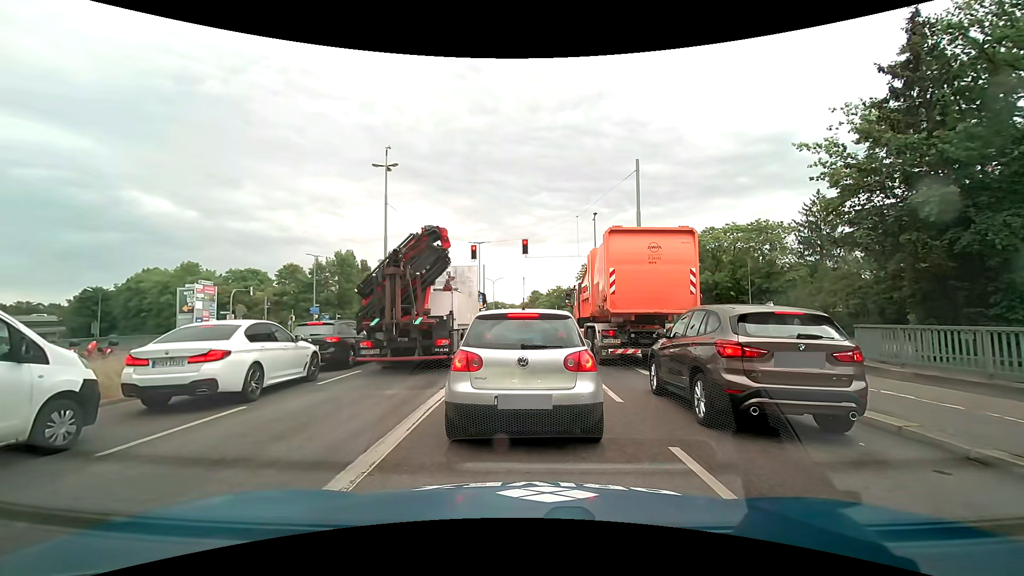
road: primary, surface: asphalt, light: Day
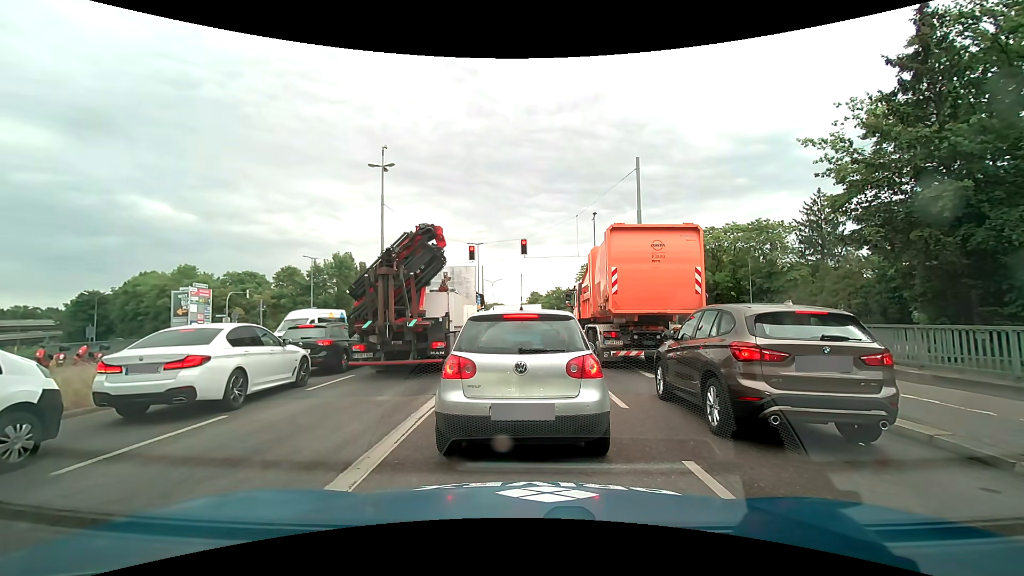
(0.0, +0.5) m; 0°
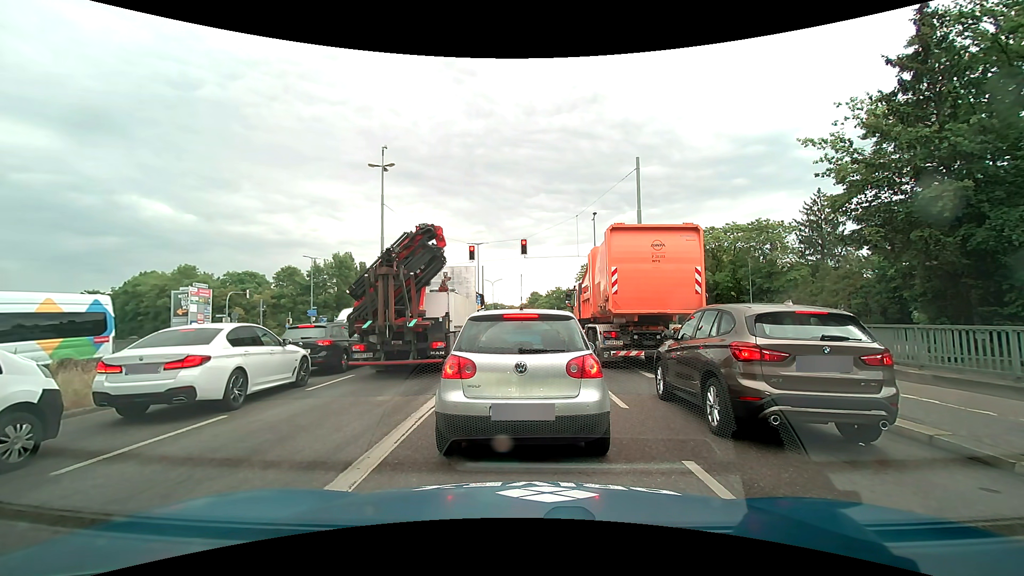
(0.0, 0.0) m; 0°
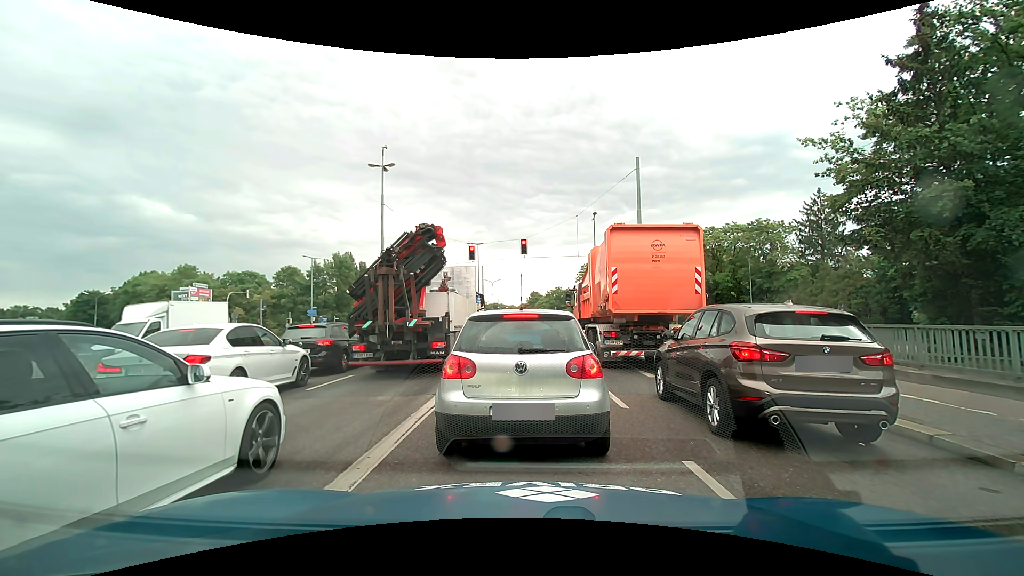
(0.0, 0.0) m; 0°
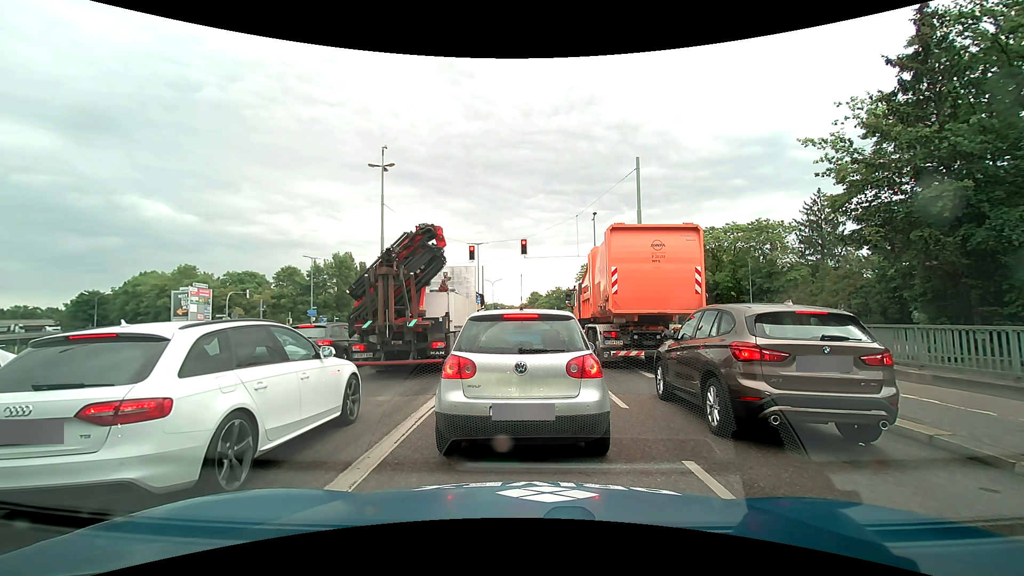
(0.0, 0.0) m; 0°
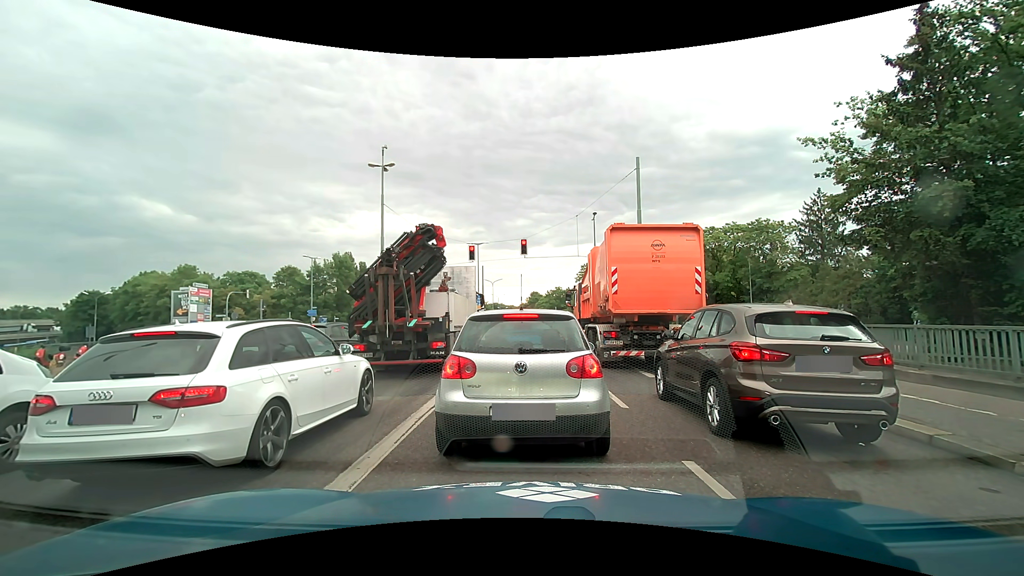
(0.0, 0.0) m; 0°
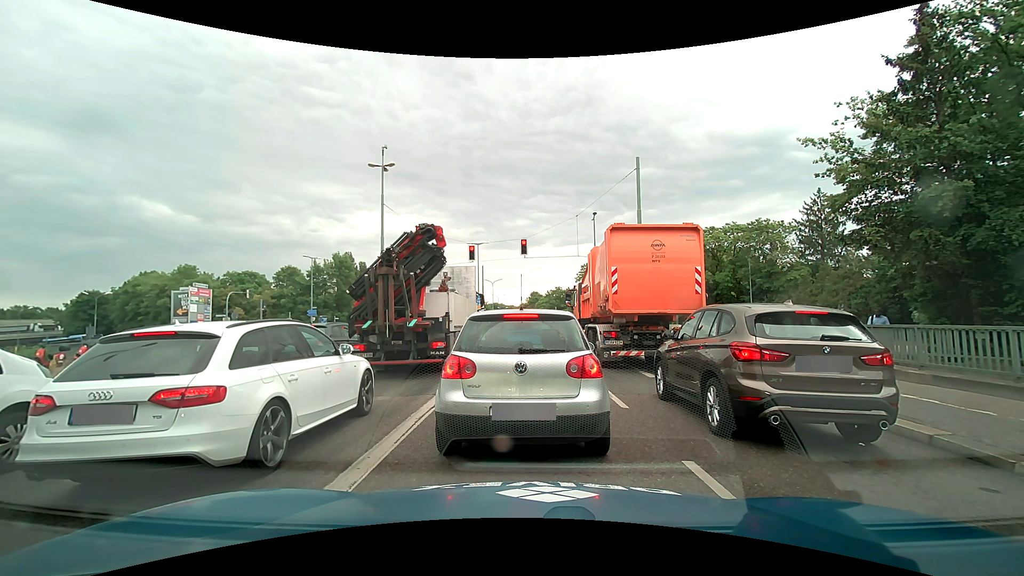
(0.0, 0.0) m; 0°
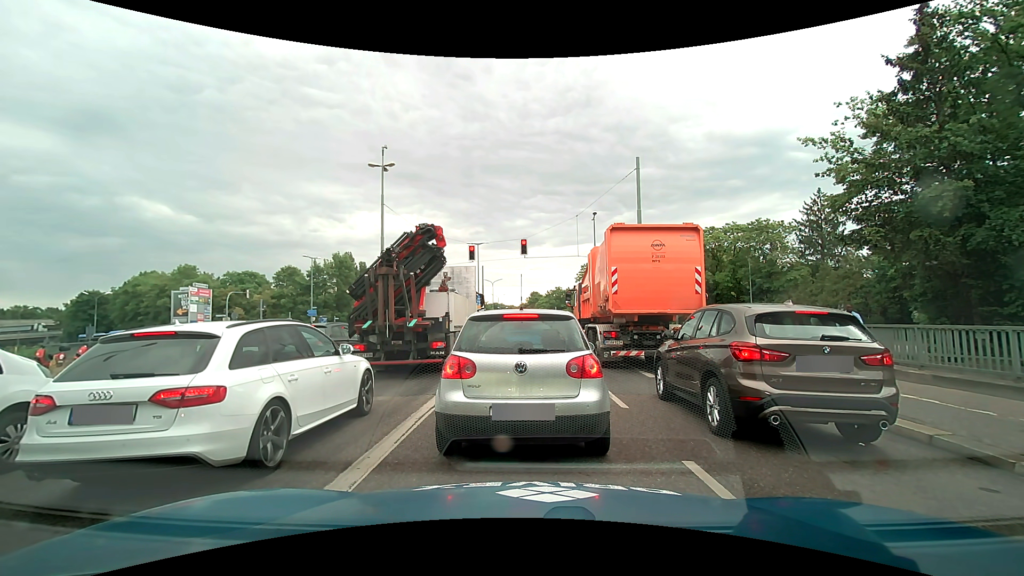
(0.0, 0.0) m; 0°
